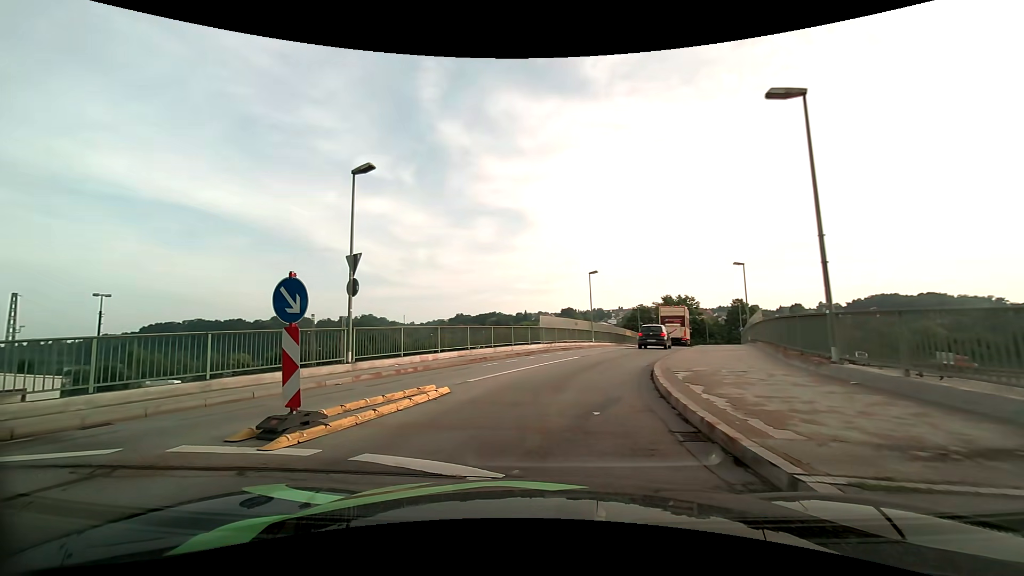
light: Day
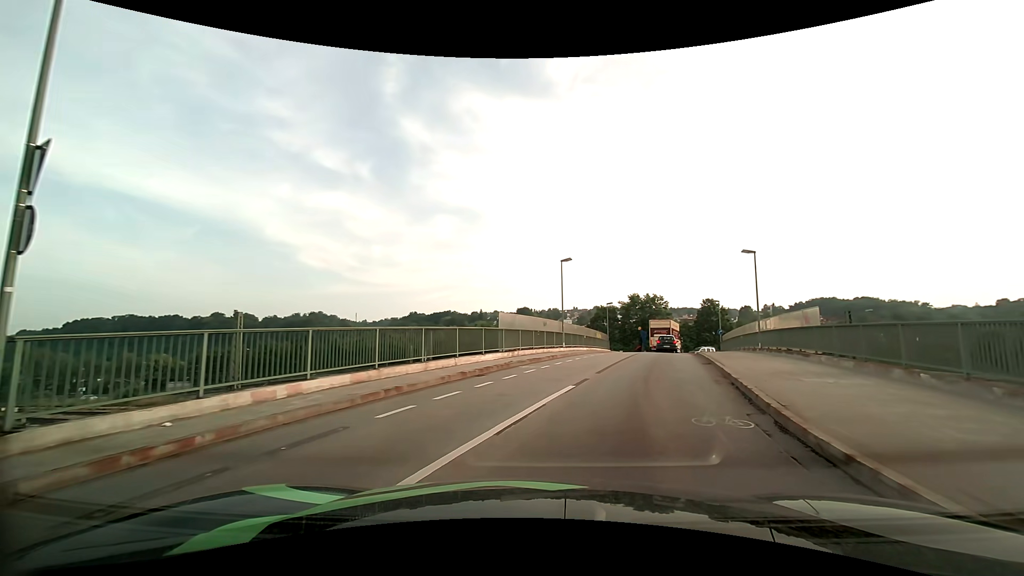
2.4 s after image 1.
(-0.2, +9.6) m; +6°
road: unclassified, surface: asphalt
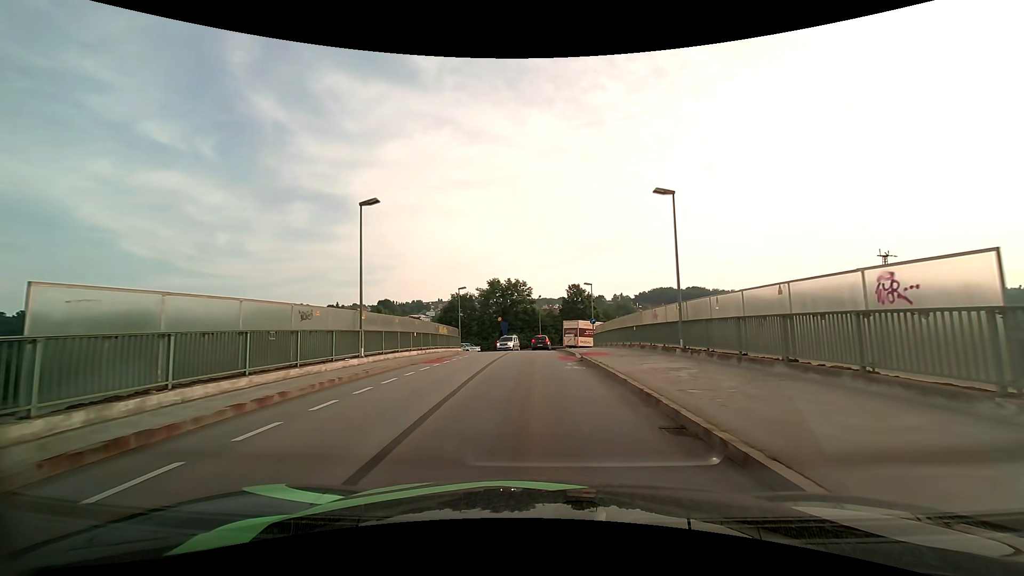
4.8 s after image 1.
(+2.6, +15.1) m; +14°
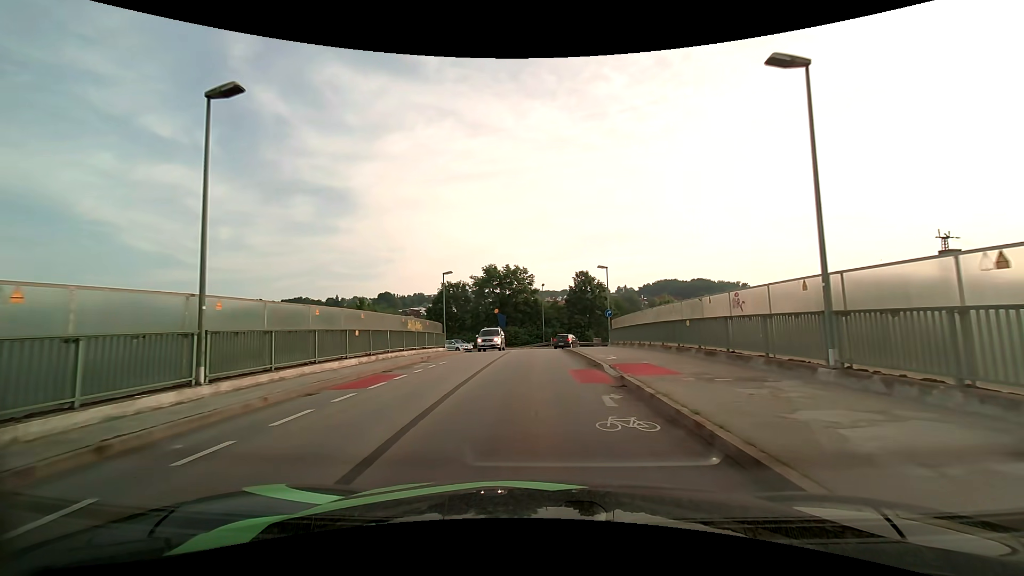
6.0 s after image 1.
(0.0, +9.5) m; 0°
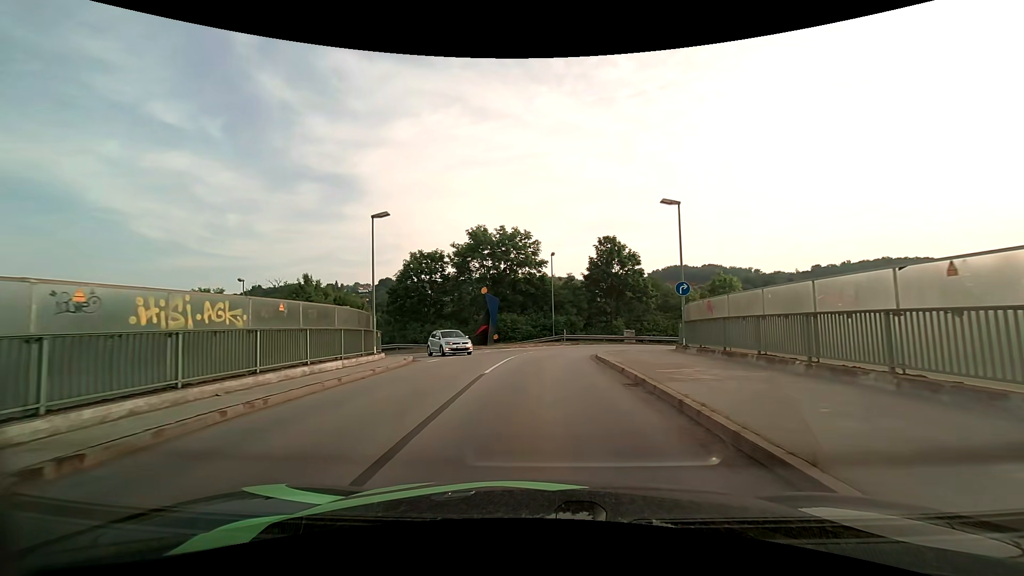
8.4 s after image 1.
(-0.2, +18.8) m; -1°
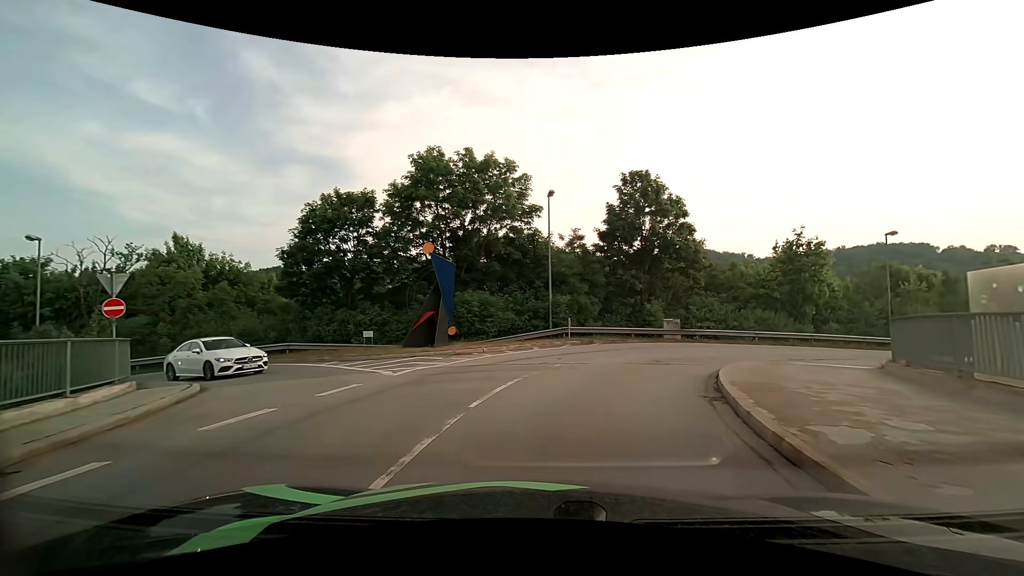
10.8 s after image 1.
(+0.1, +17.3) m; 0°
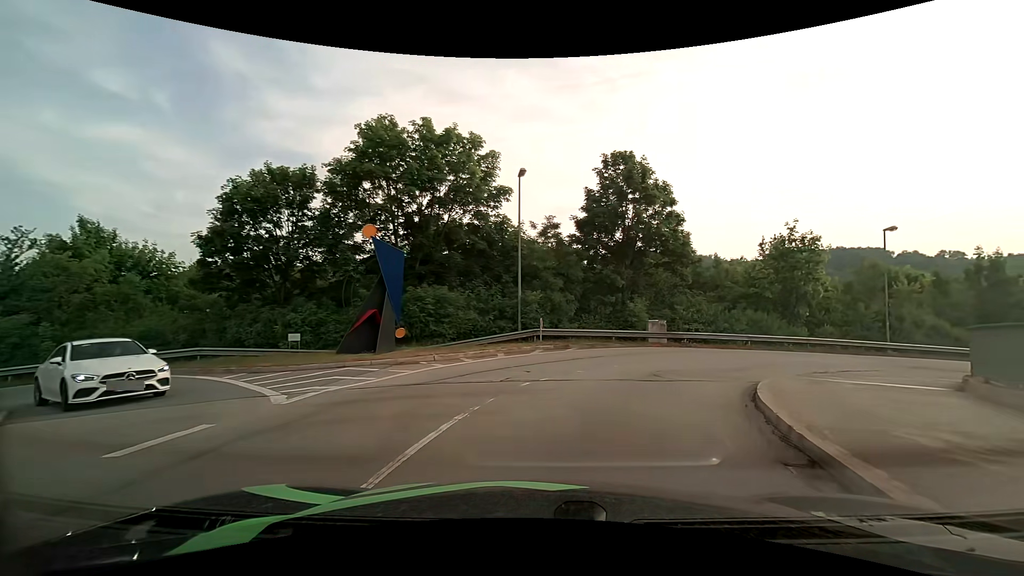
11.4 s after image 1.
(+0.1, +3.9) m; +4°
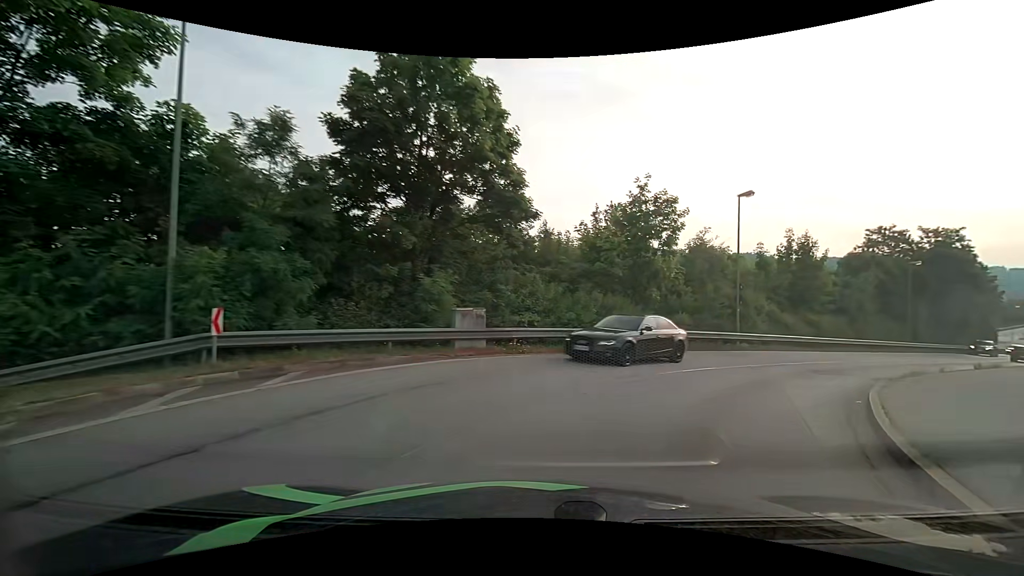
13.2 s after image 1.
(+1.9, +11.6) m; +22°
(+2, +10) (+8, +18) (+15, +25) (+23, +31) (+30, +38) (+37, +45) (+45, +52) (+52, +59) (+59, +66) (+67, +72) m
